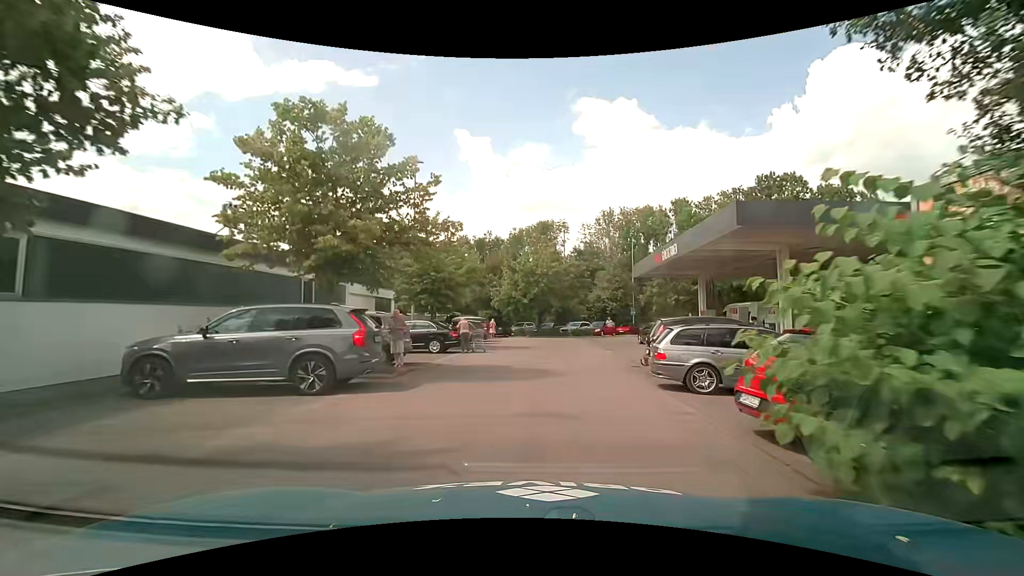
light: Day
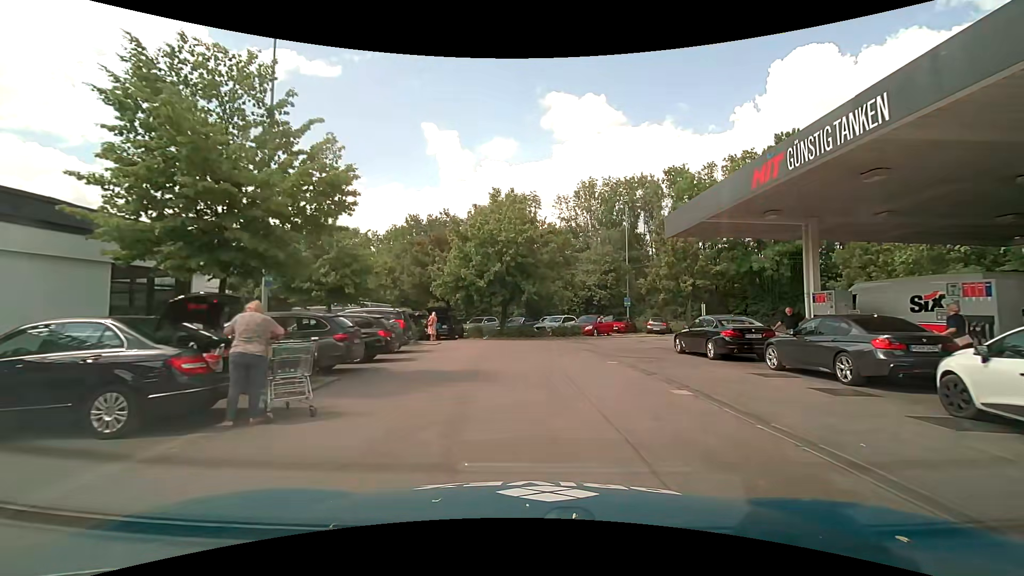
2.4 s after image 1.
(+0.5, +15.3) m; +5°
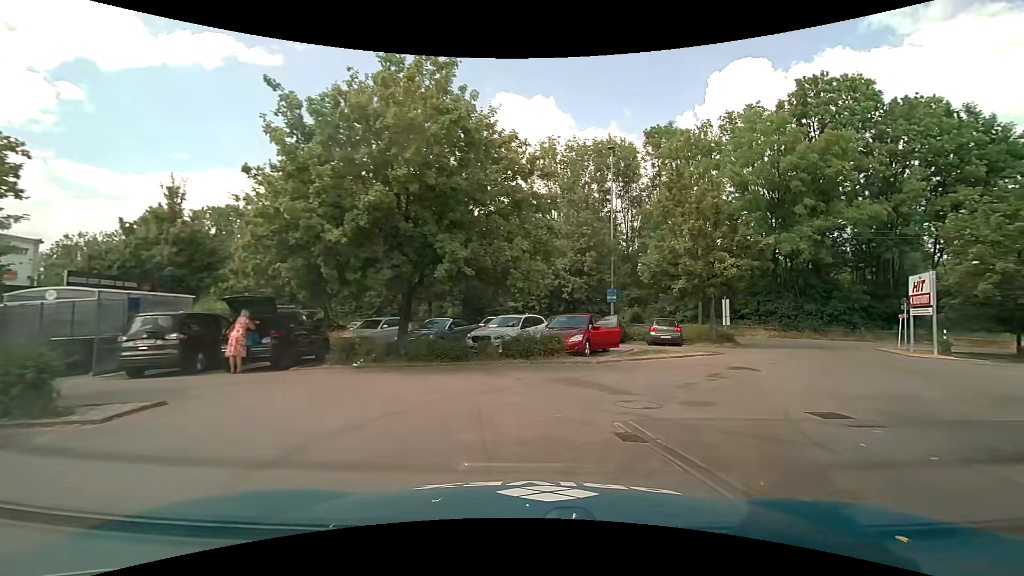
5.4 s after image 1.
(-0.1, +16.1) m; +4°
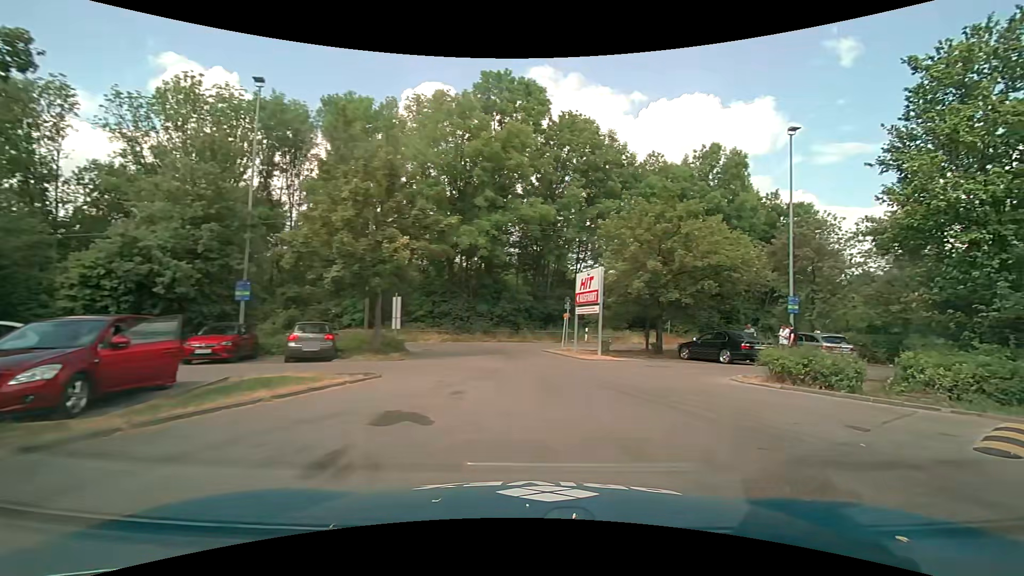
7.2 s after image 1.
(+2.1, +7.5) m; +34°
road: service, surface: asphalt
